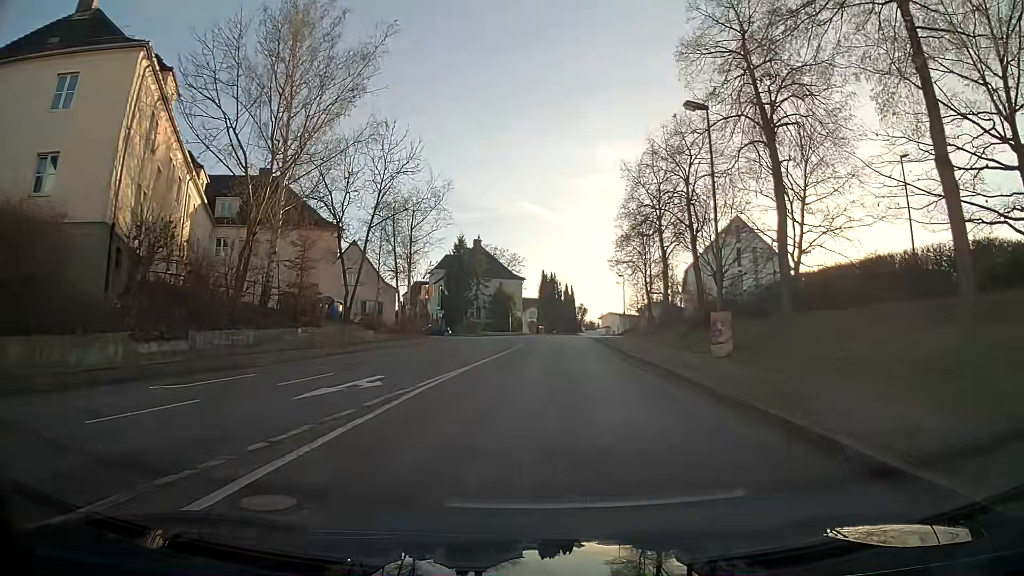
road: residential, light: Day
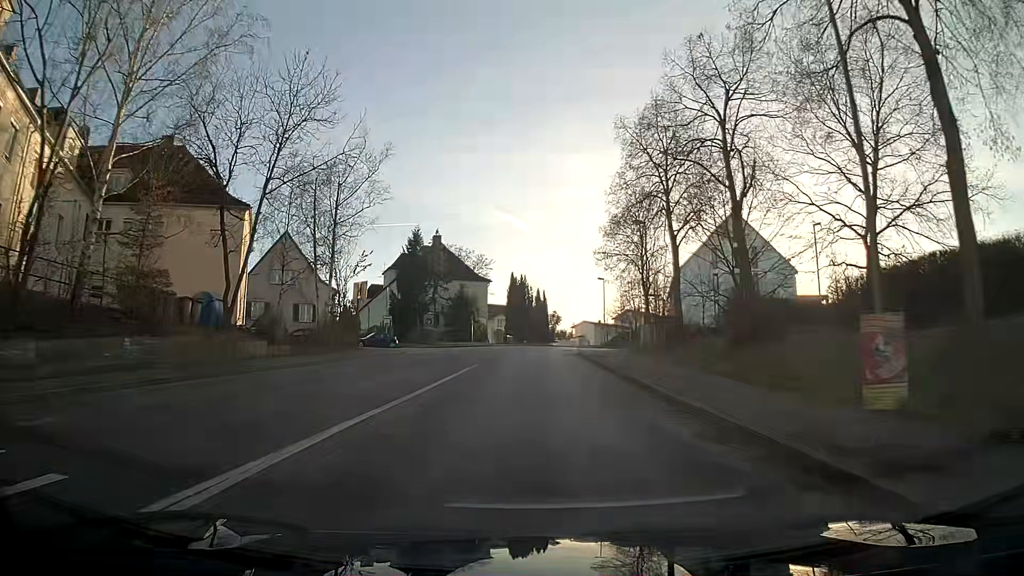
(+0.3, +11.3) m; +2°
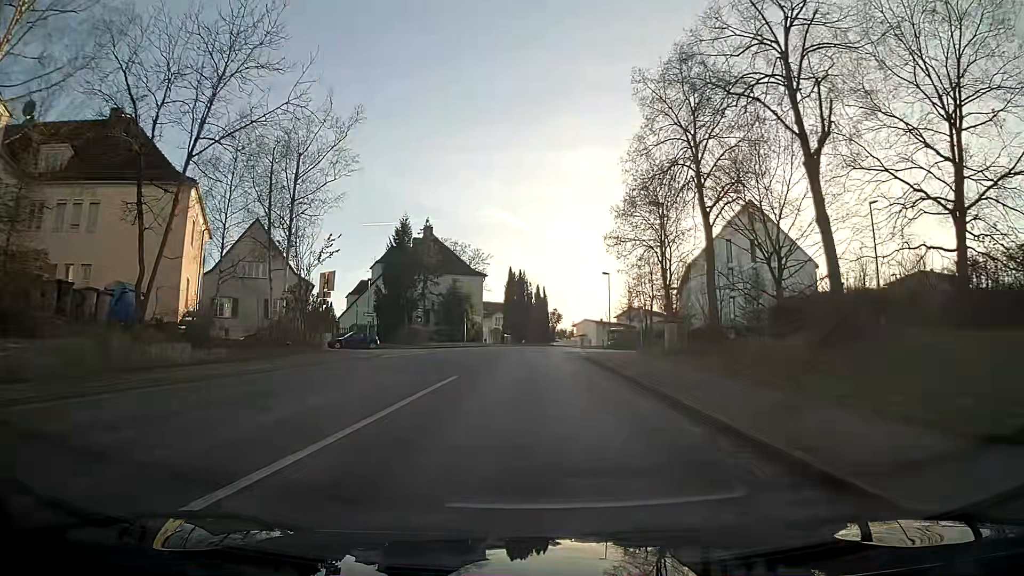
(0.0, +6.1) m; 0°
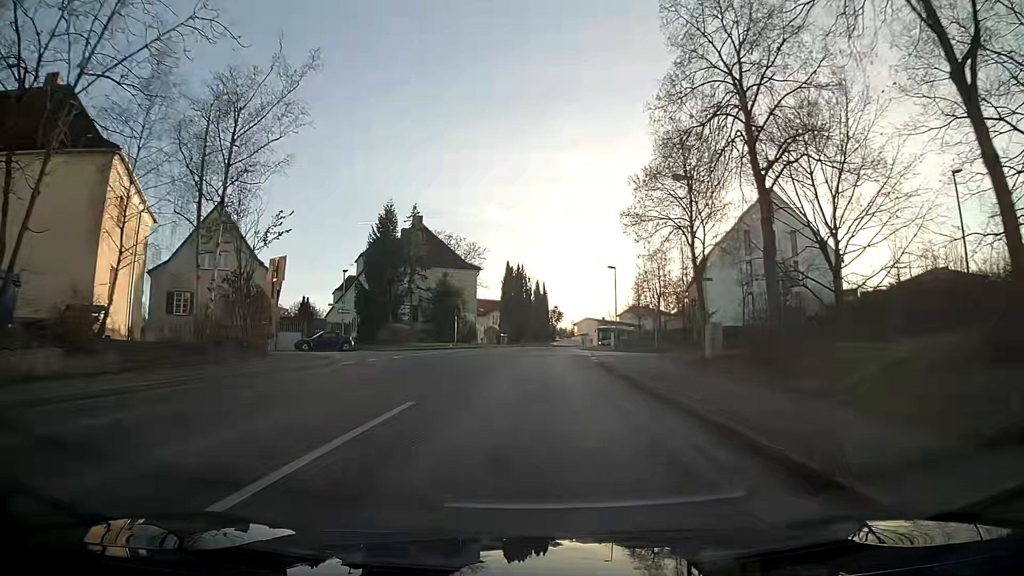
(0.0, +6.4) m; 0°
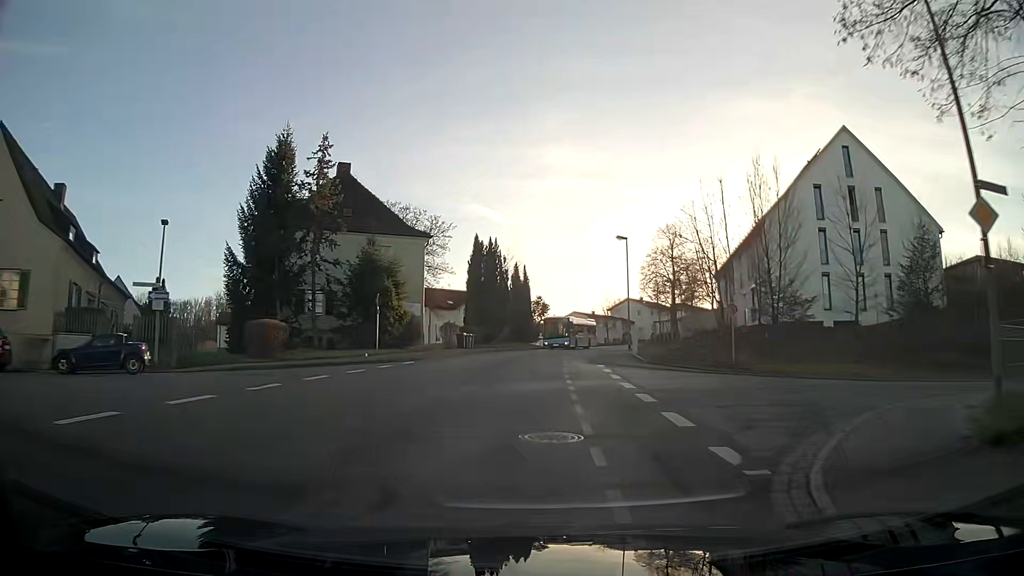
(+0.2, +20.5) m; +1°
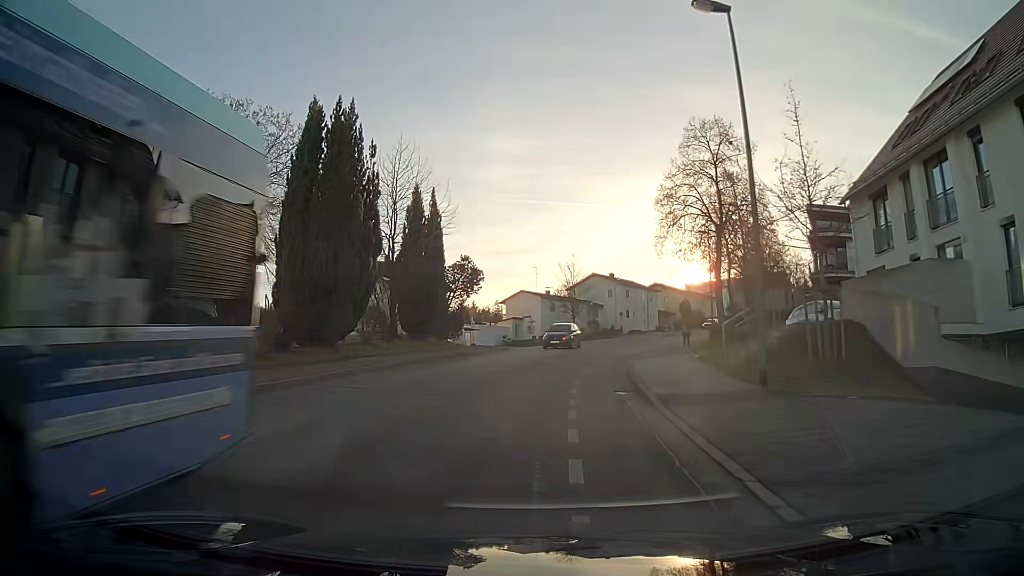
(+1.4, +34.7) m; +5°
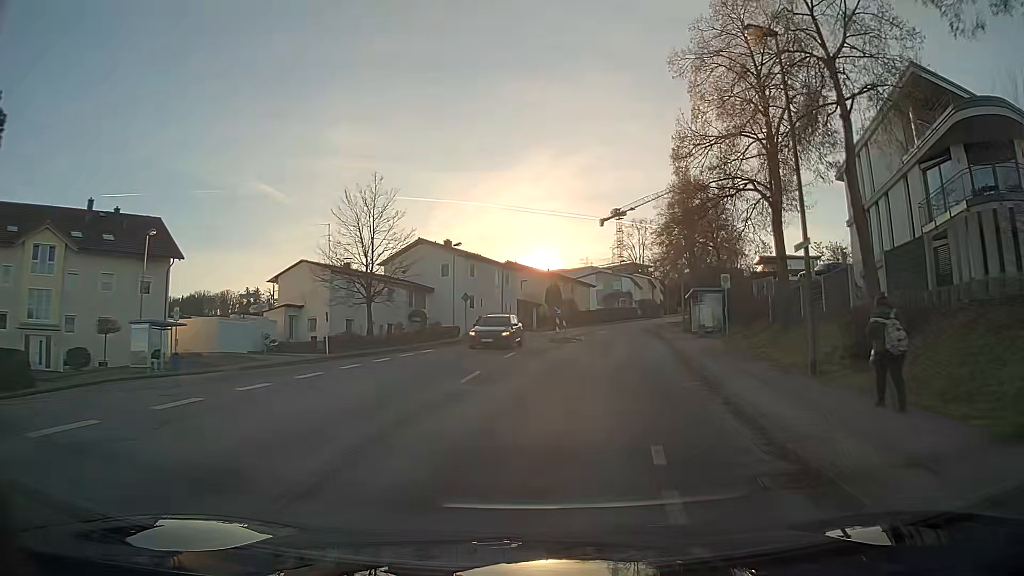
(+3.8, +35.0) m; +15°
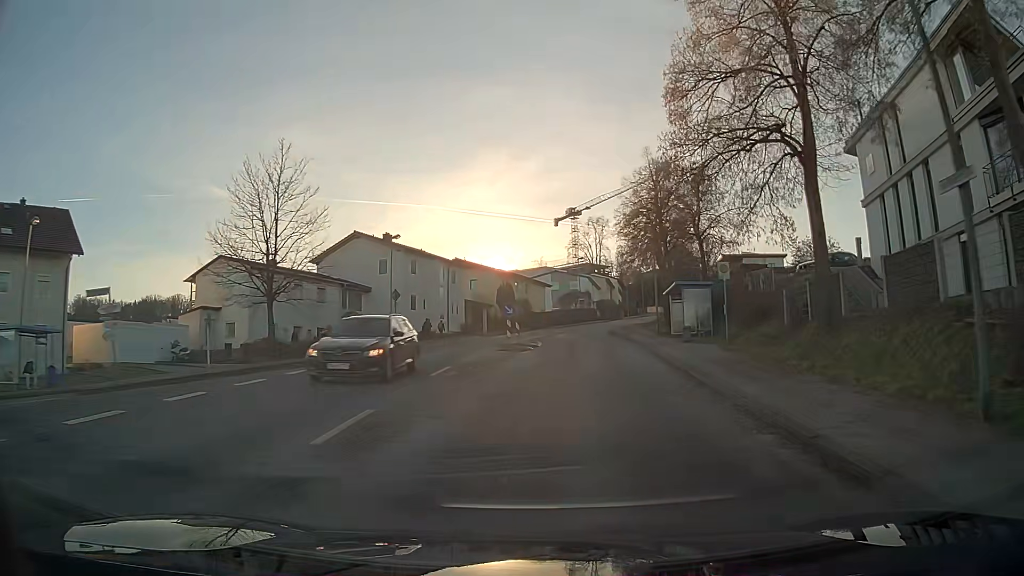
(+0.2, +7.2) m; +4°
